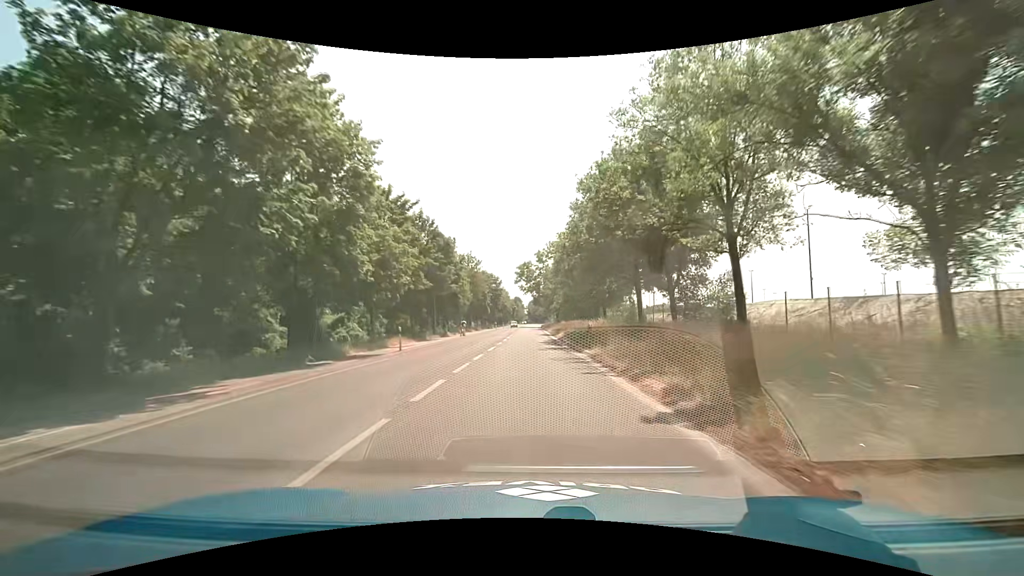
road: secondary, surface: asphalt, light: Day
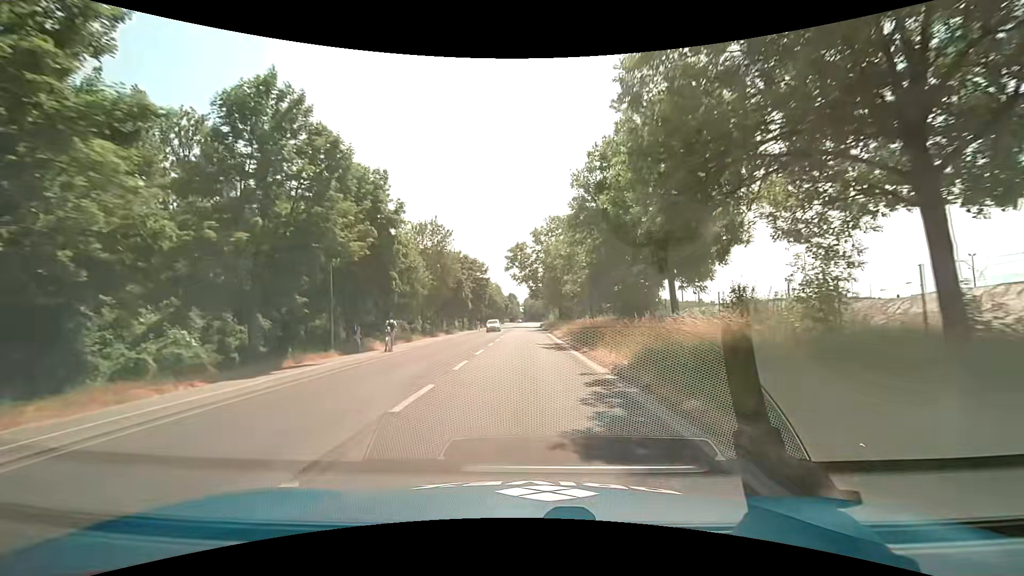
(+0.3, +27.4) m; +1°
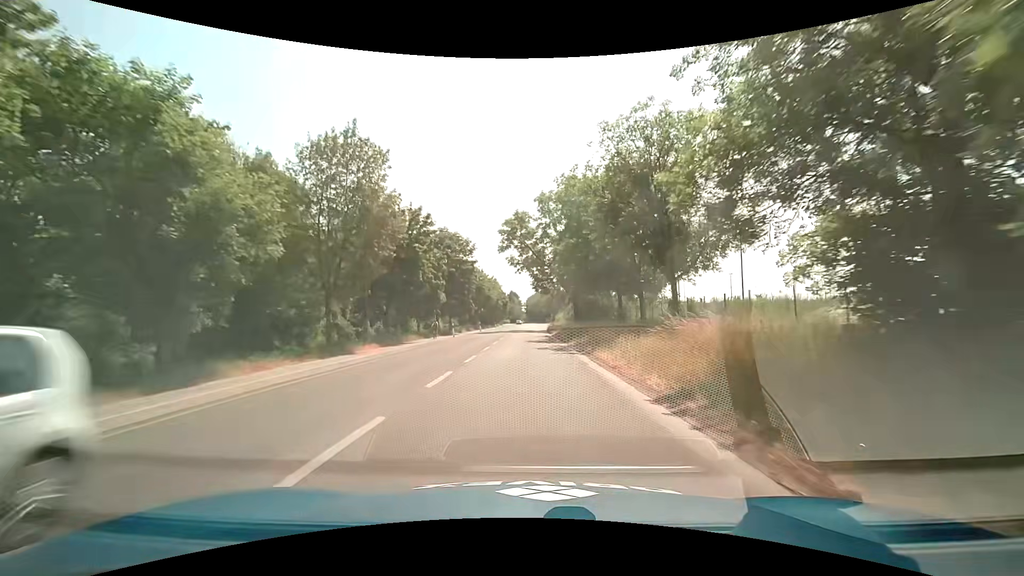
(0.0, +27.4) m; 0°
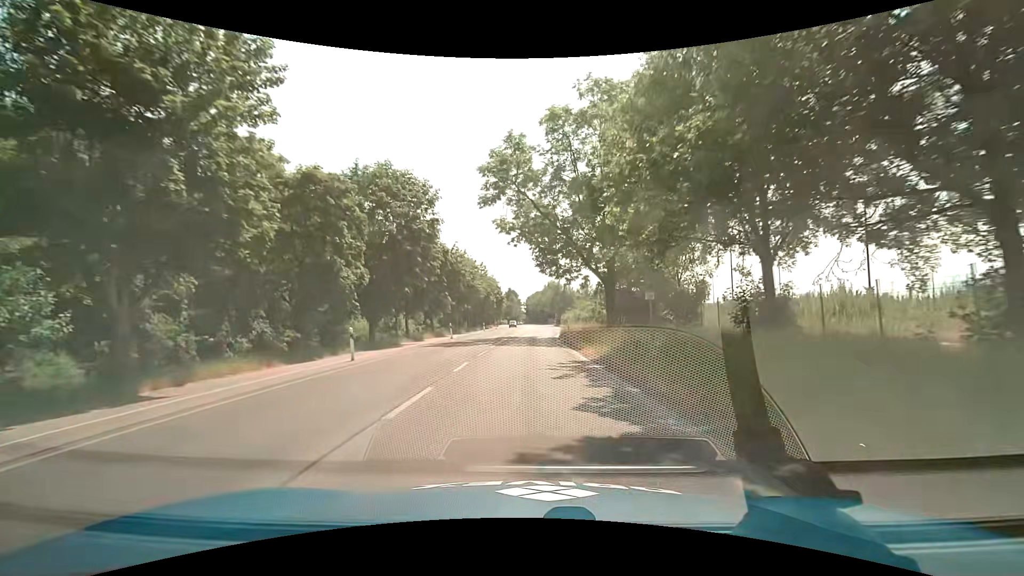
(-0.1, +27.3) m; 0°
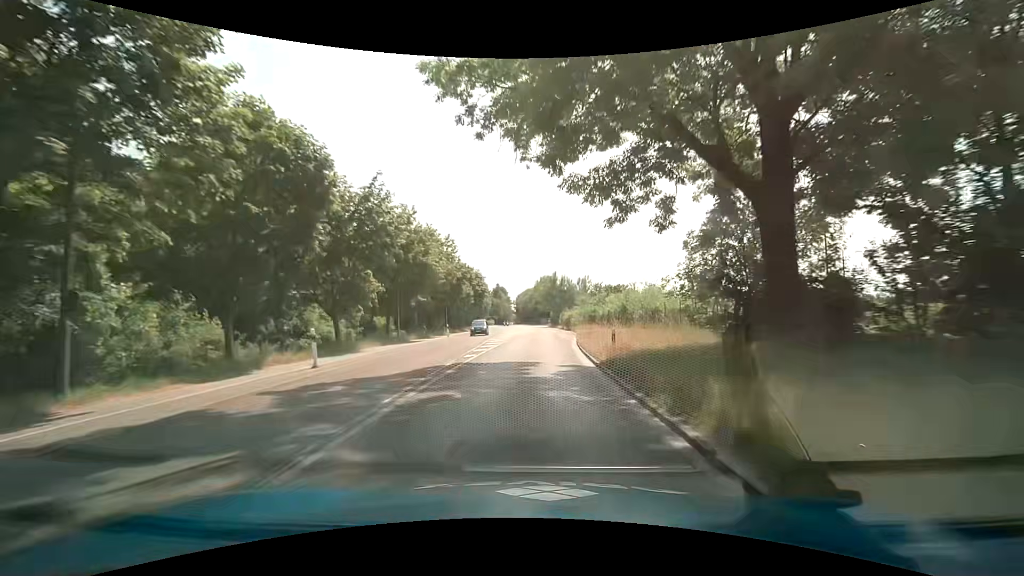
(+0.3, +27.4) m; +1°
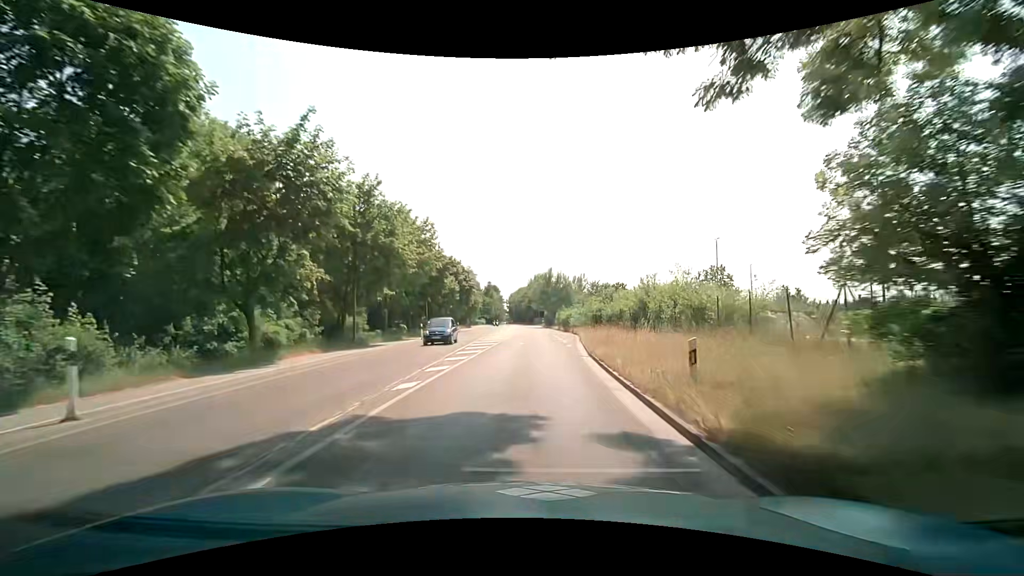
(+0.1, +9.1) m; +1°
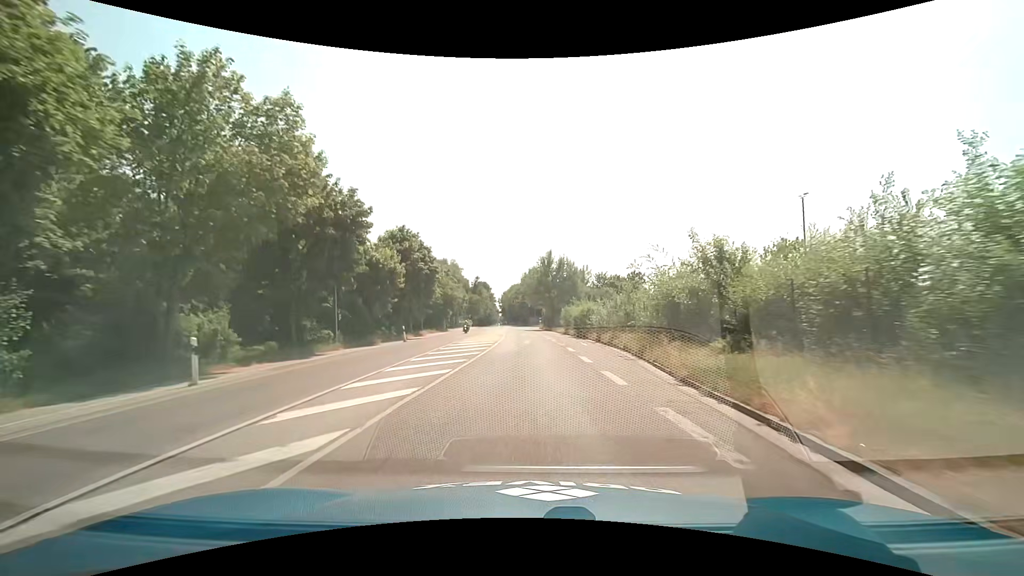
(+0.2, +27.4) m; 0°
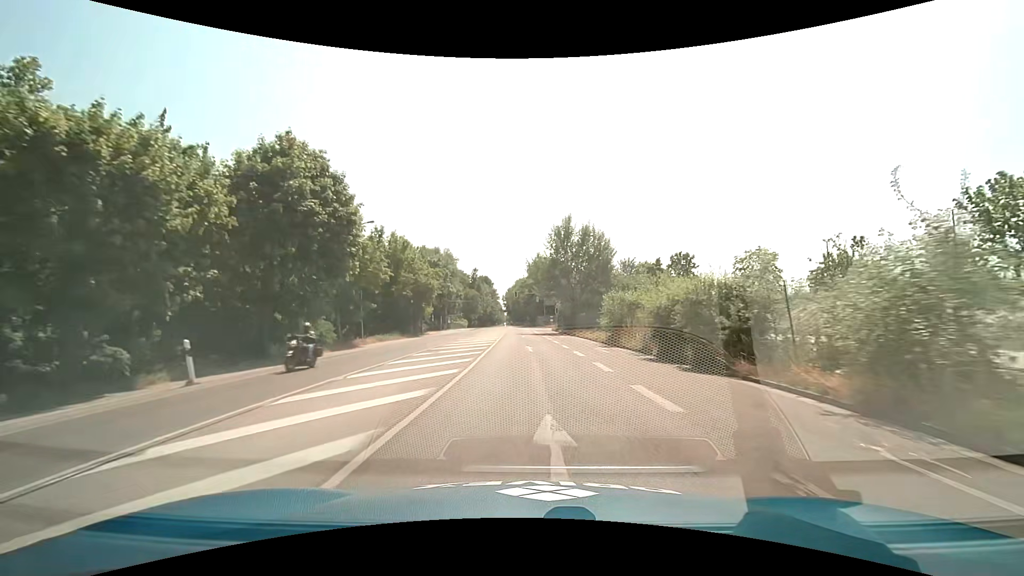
(-0.3, +27.4) m; -1°
(0, +10) (0, +20) (0, +30) (0, +40) (-1, +50) (-1, +60) (-1, +70) (-1, +80) (-2, +90) (-2, +100) m
